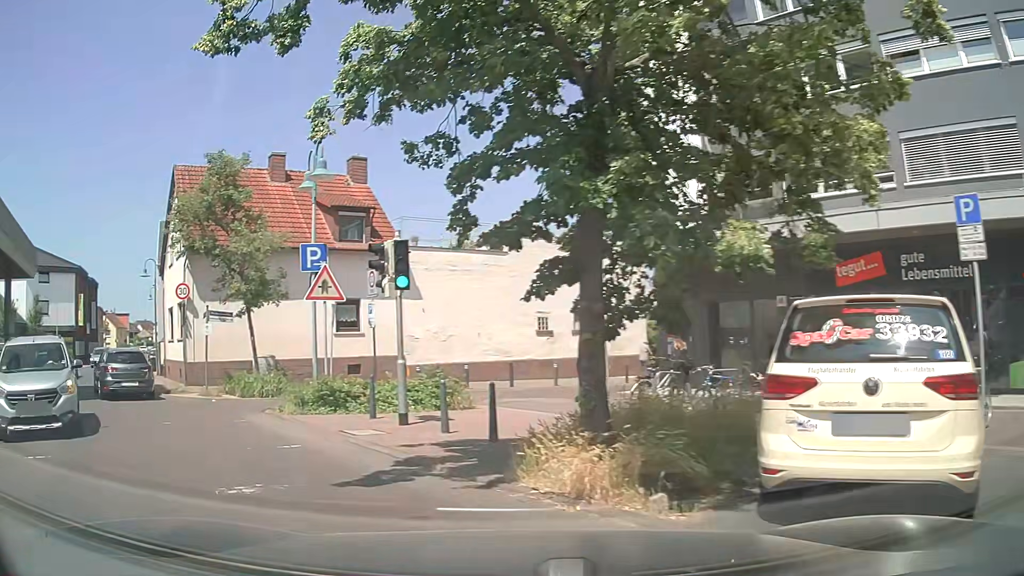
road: residential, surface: paving_stones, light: Day
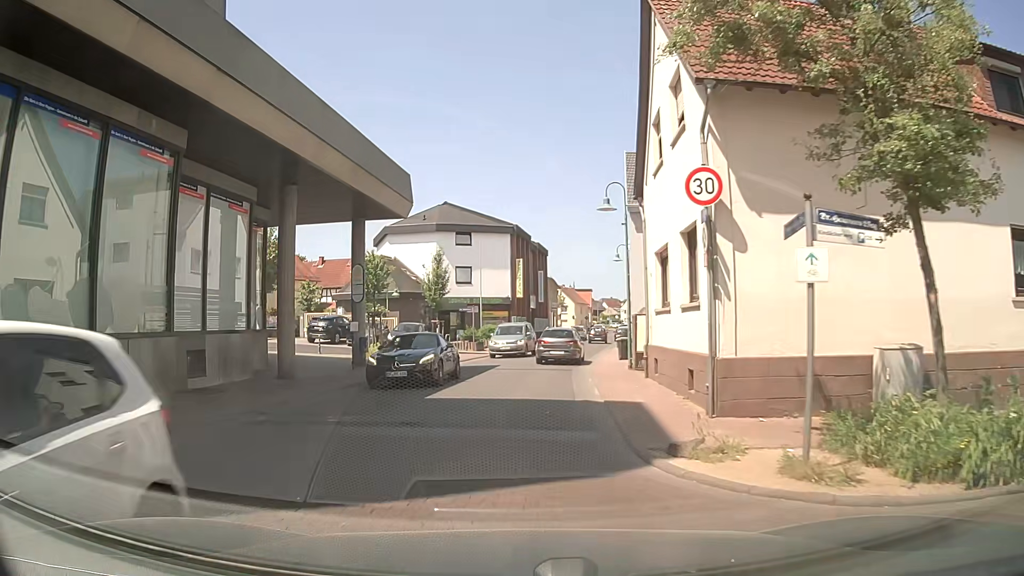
(-6.5, +13.1) m; -40°
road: unclassified
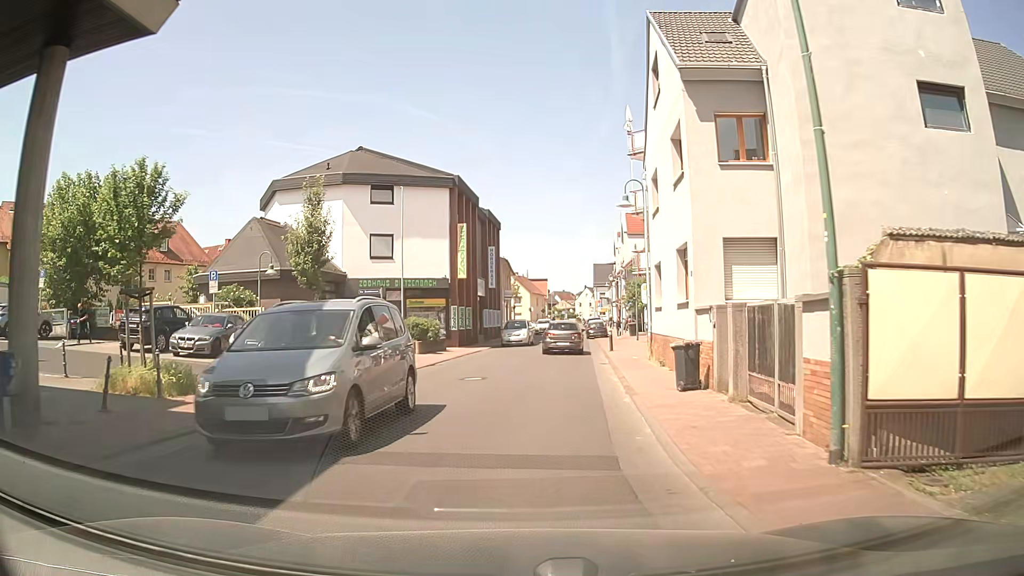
(+0.4, +16.4) m; +4°
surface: asphalt
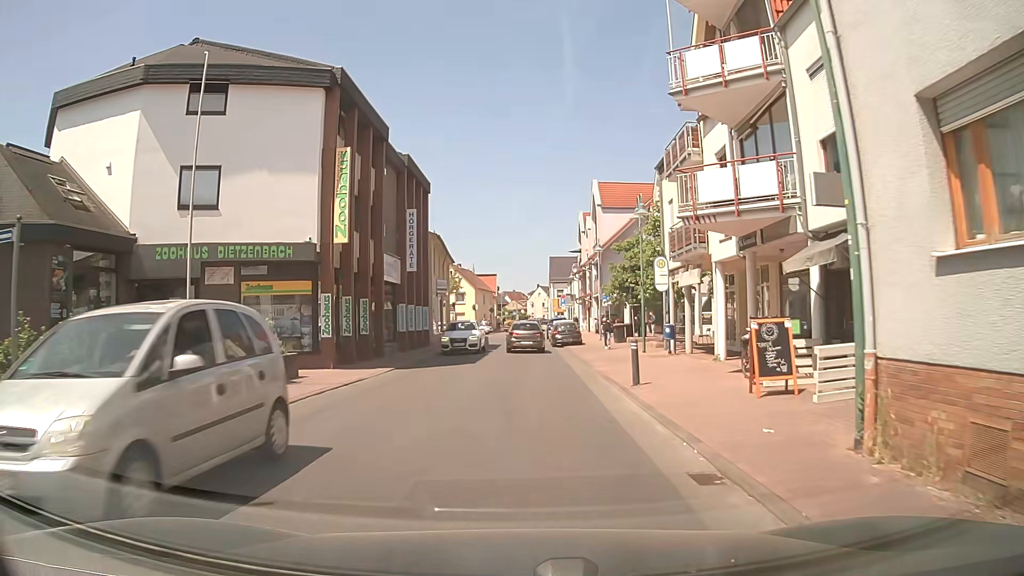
(+0.6, +17.0) m; +3°
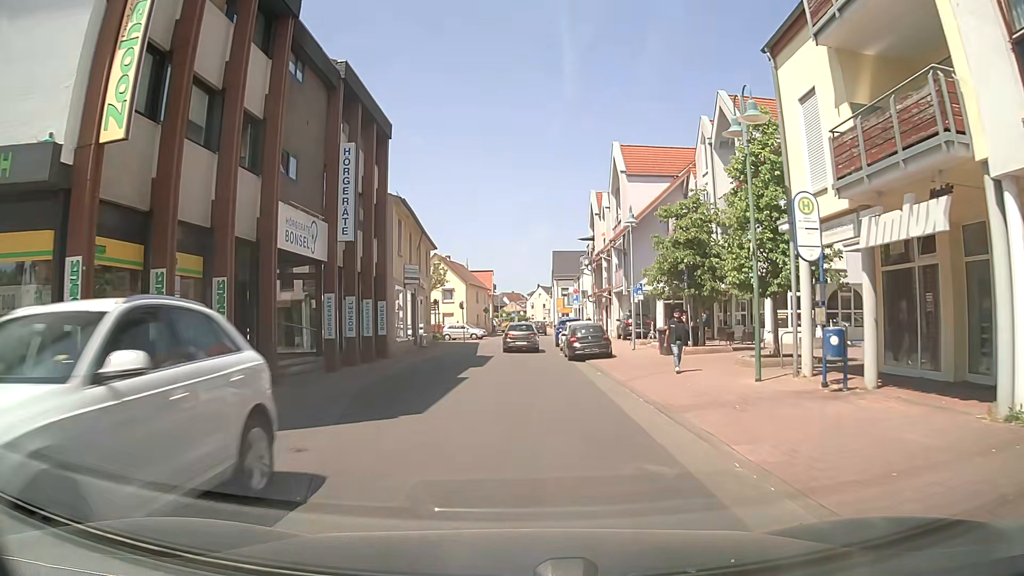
(0.0, +12.7) m; +1°
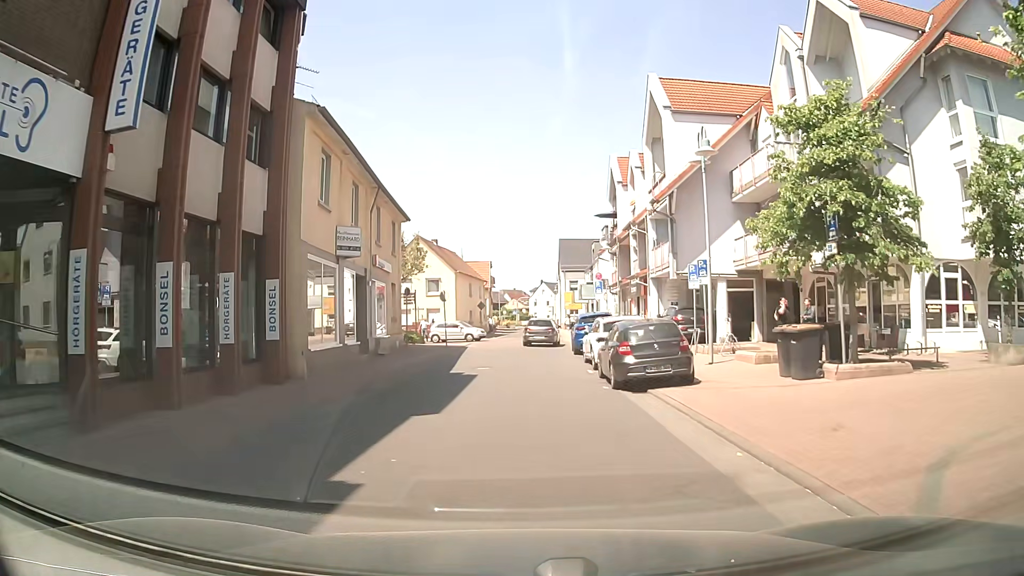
(0.0, +12.4) m; -1°
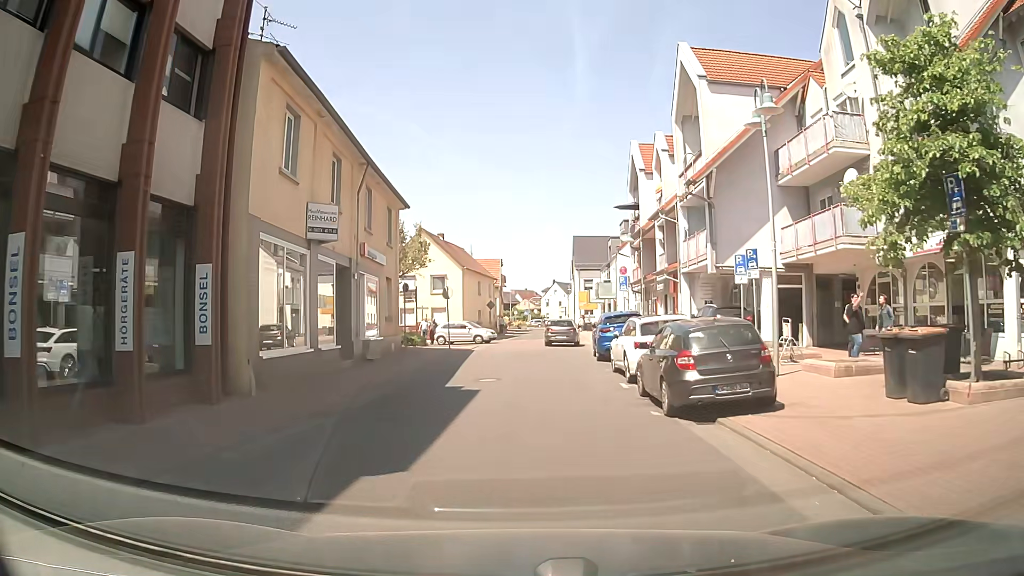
(+0.1, +4.1) m; 0°
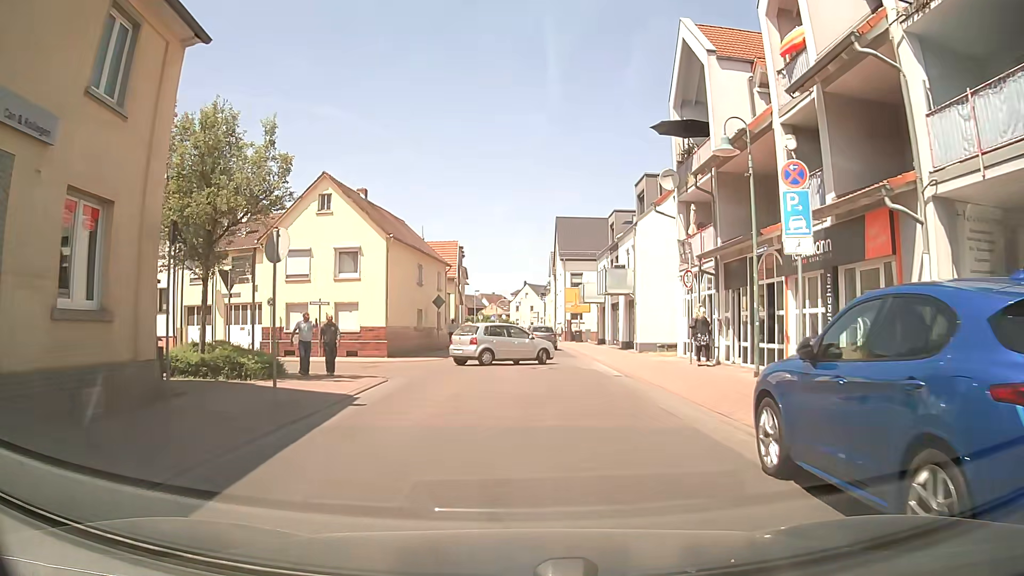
(+0.3, +19.9) m; +1°
(0, +10) (+1, +20) (+2, +30) (+2, +40) (+2, +50) (+2, +60) (+3, +70) (+3, +80) (+3, +90) (+4, +100) m
